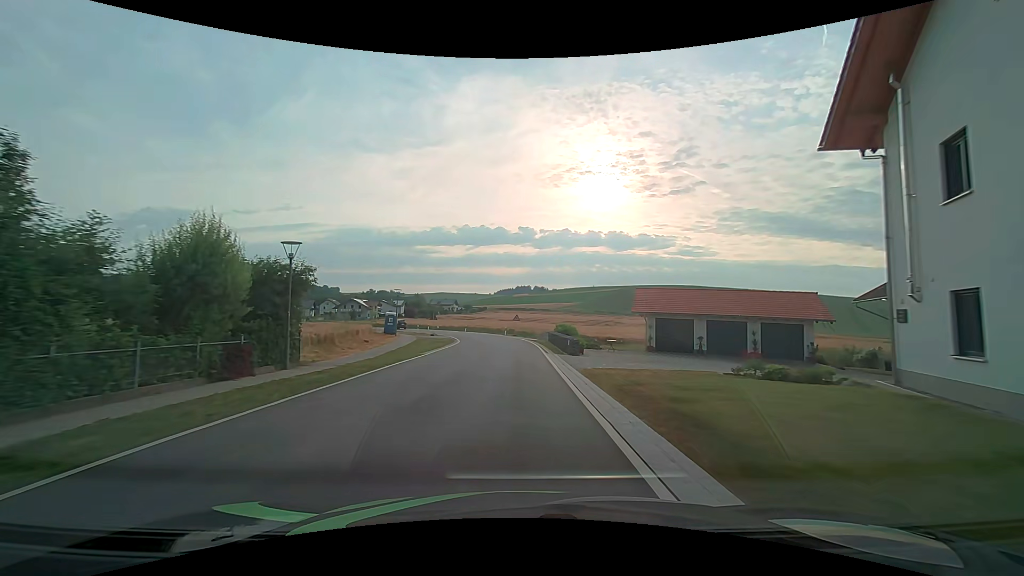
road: secondary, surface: asphalt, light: Day
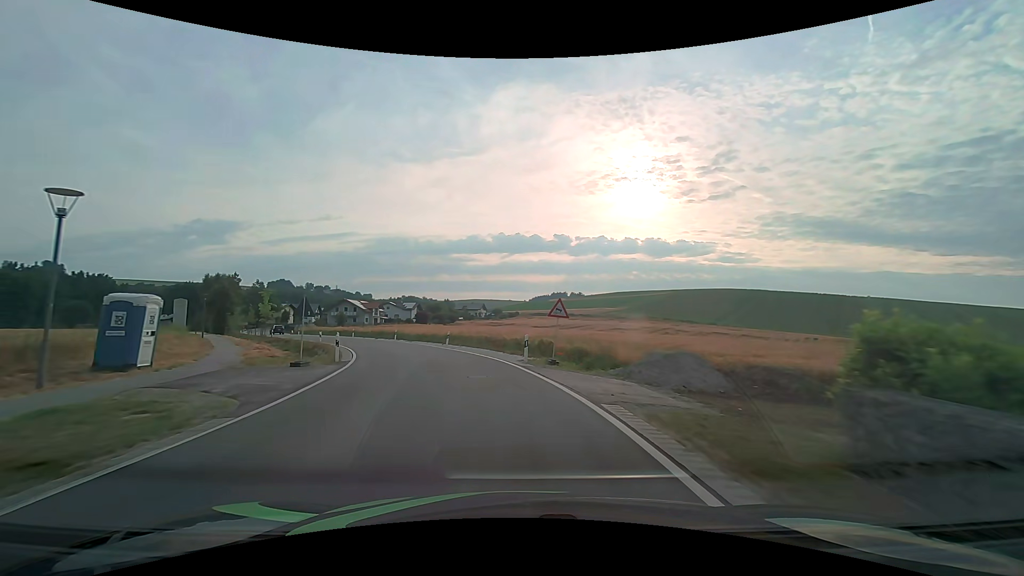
(-0.4, +37.7) m; -4°
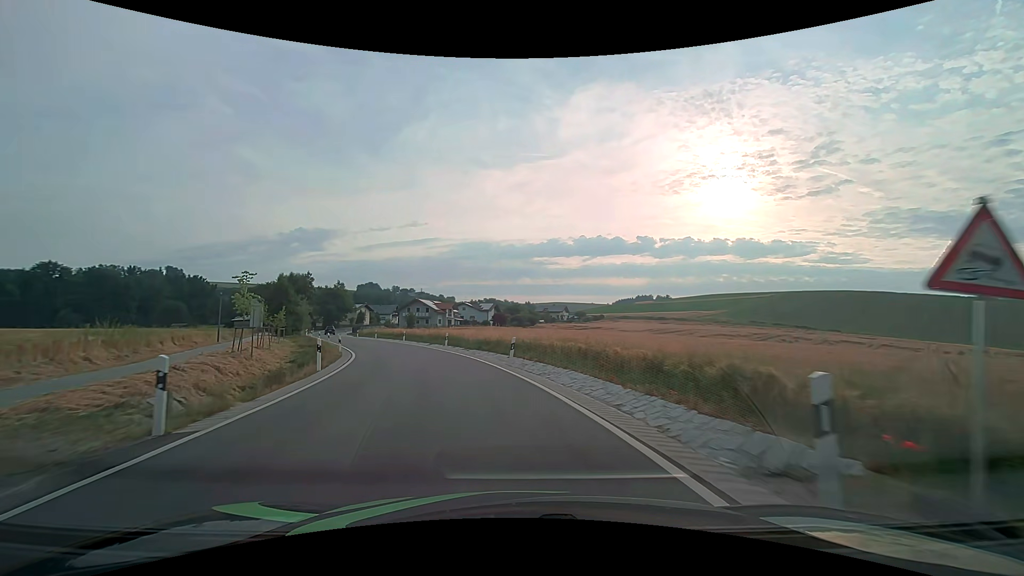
(-1.0, +14.4) m; -9°
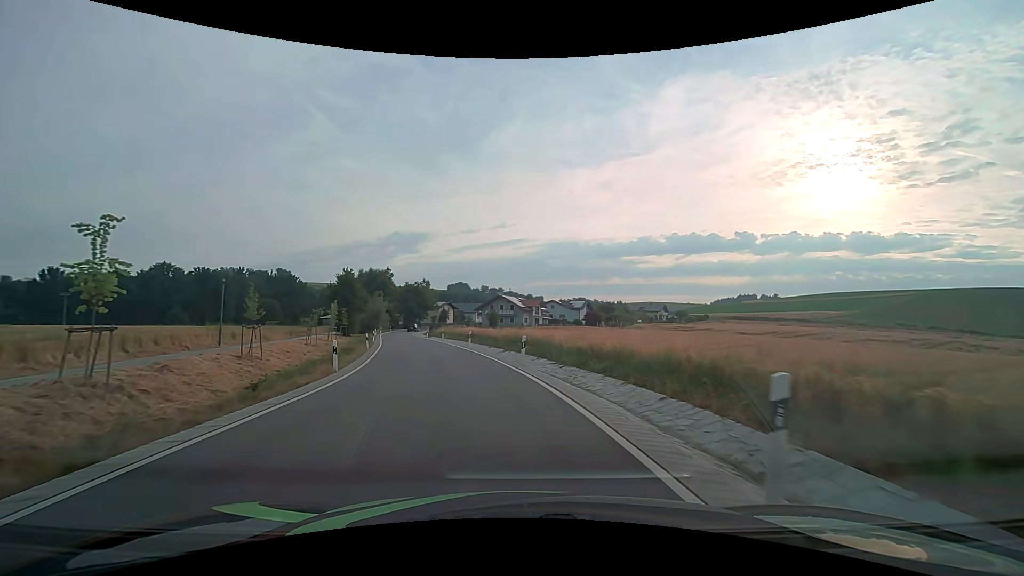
(-1.3, +14.4) m; -10°
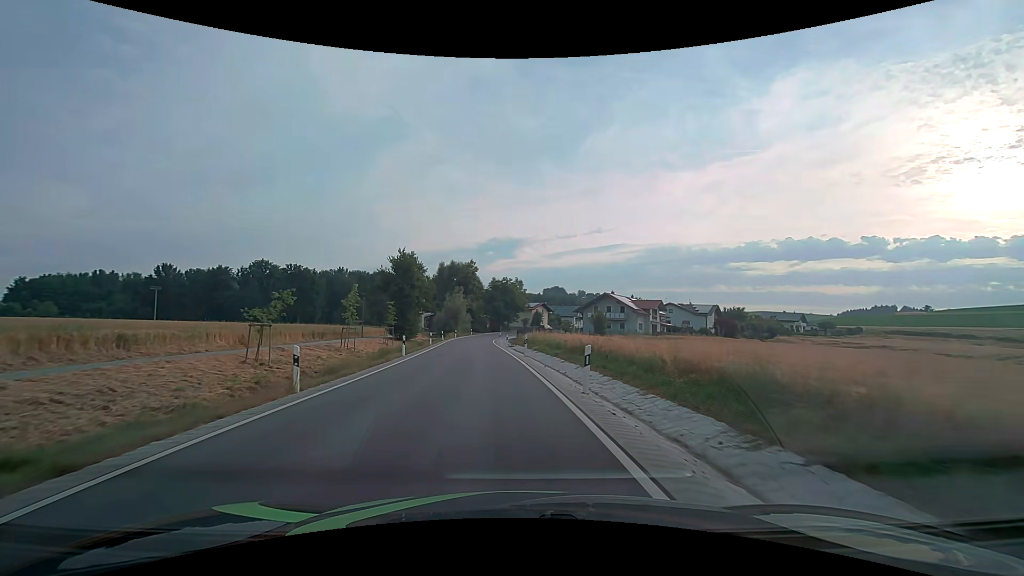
(-2.3, +22.0) m; -11°
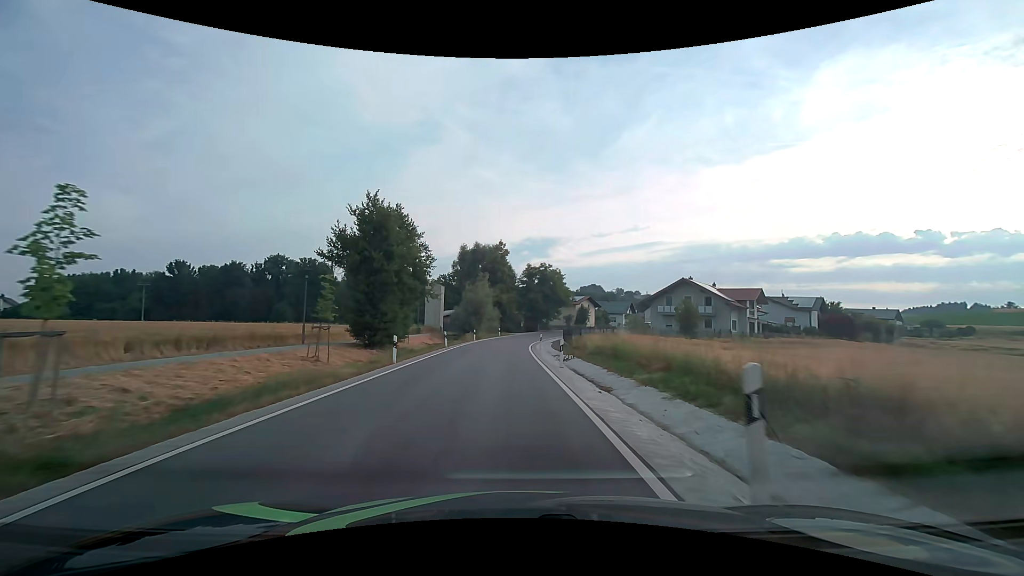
(-1.1, +22.9) m; -4°
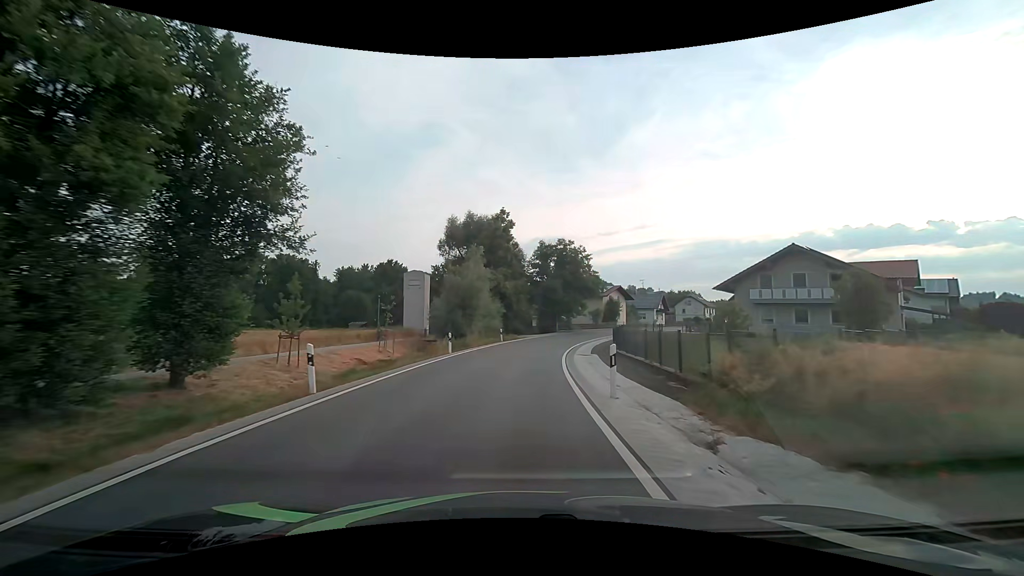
(-0.2, +23.5) m; -1°
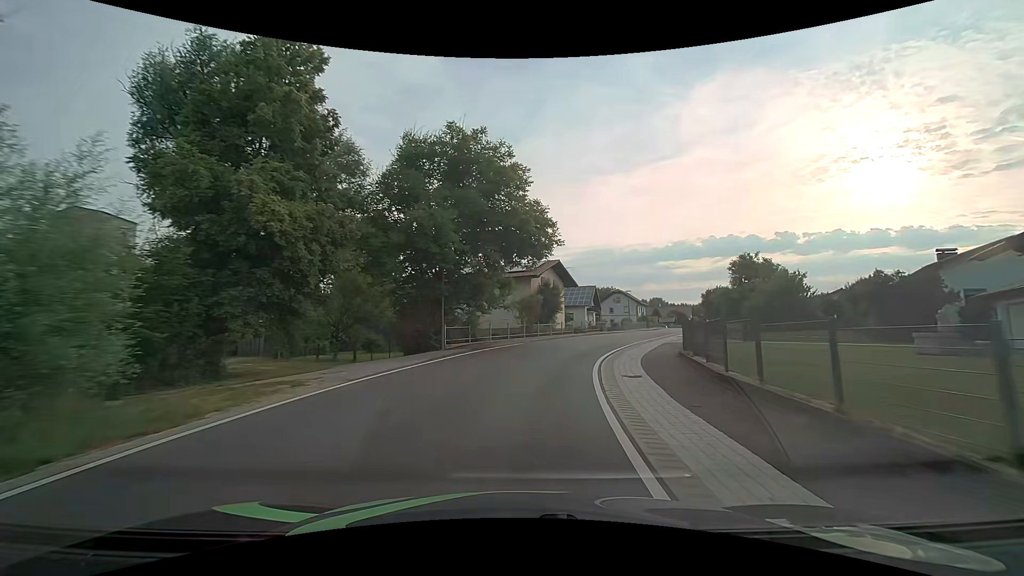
(+2.9, +37.9) m; +12°
(+1, +10) (+2, +20) (+5, +29) (+10, +38) (+14, +47) (+18, +57) (+22, +66) (+25, +75) (+28, +85) (+31, +94) m
